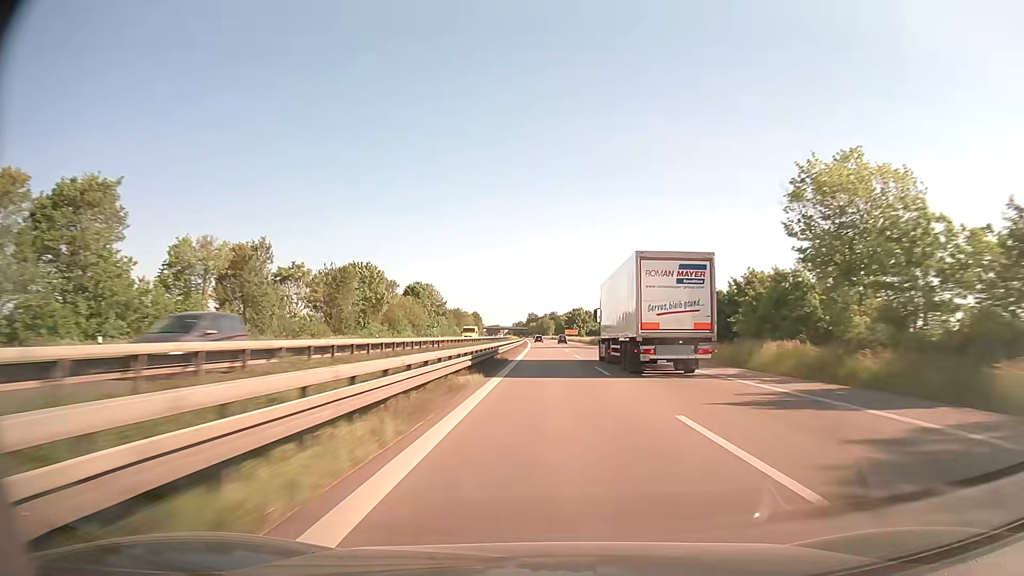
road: trunk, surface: asphalt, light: Day
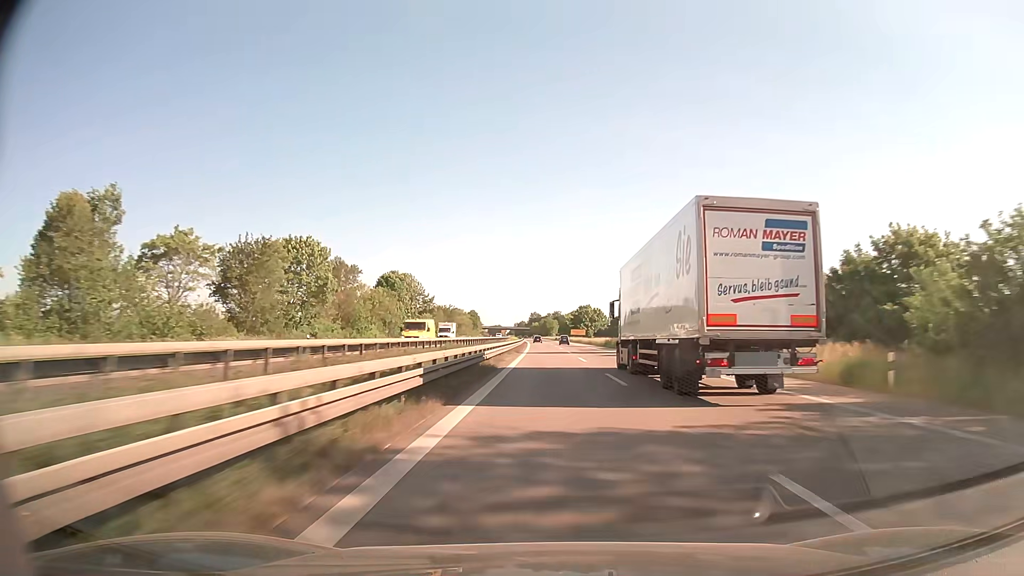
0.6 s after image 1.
(-0.1, +22.9) m; 0°
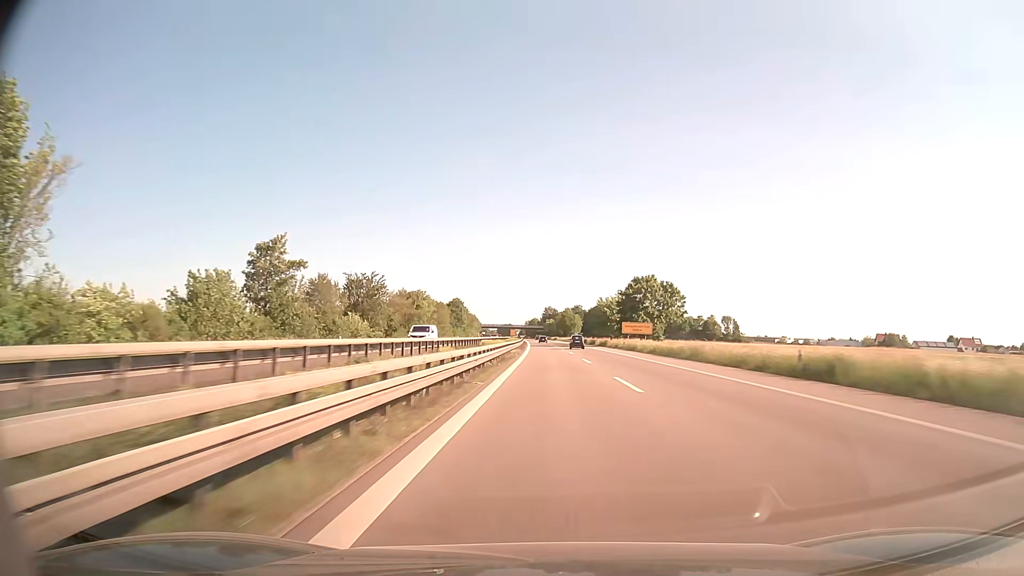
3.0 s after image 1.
(-0.9, +91.8) m; -1°
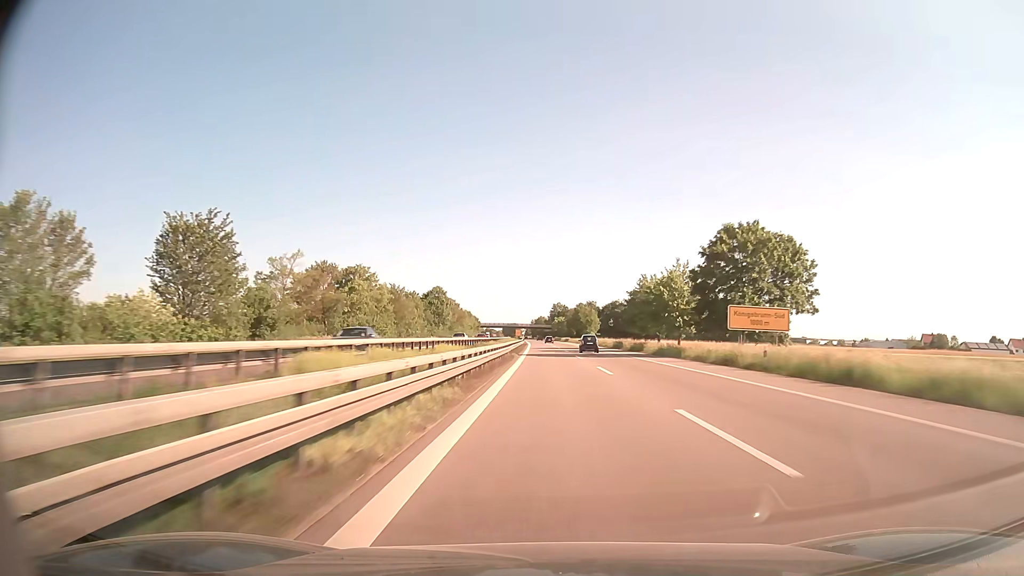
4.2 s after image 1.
(-0.2, +46.0) m; -1°
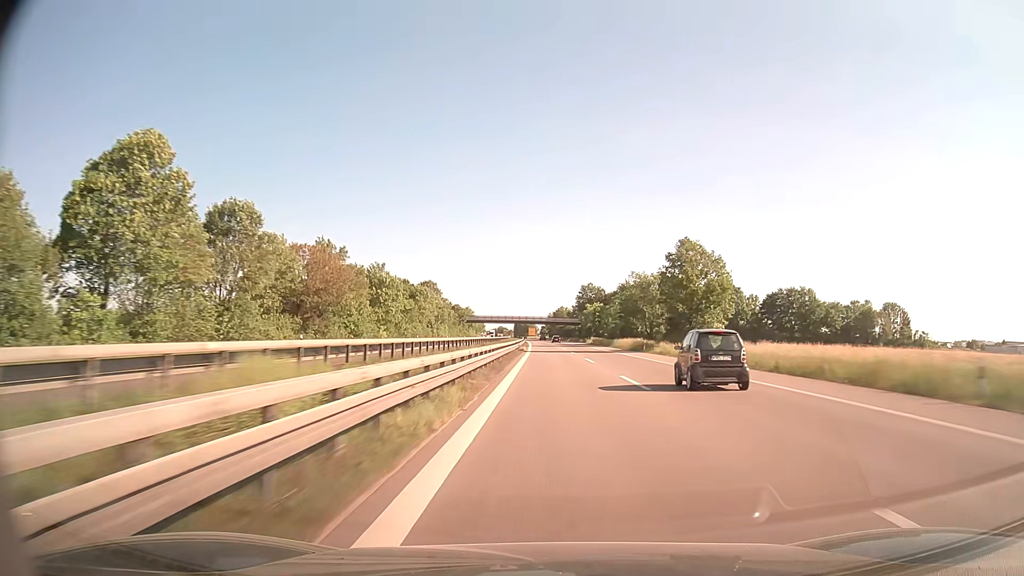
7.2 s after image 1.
(-1.7, +115.3) m; -2°
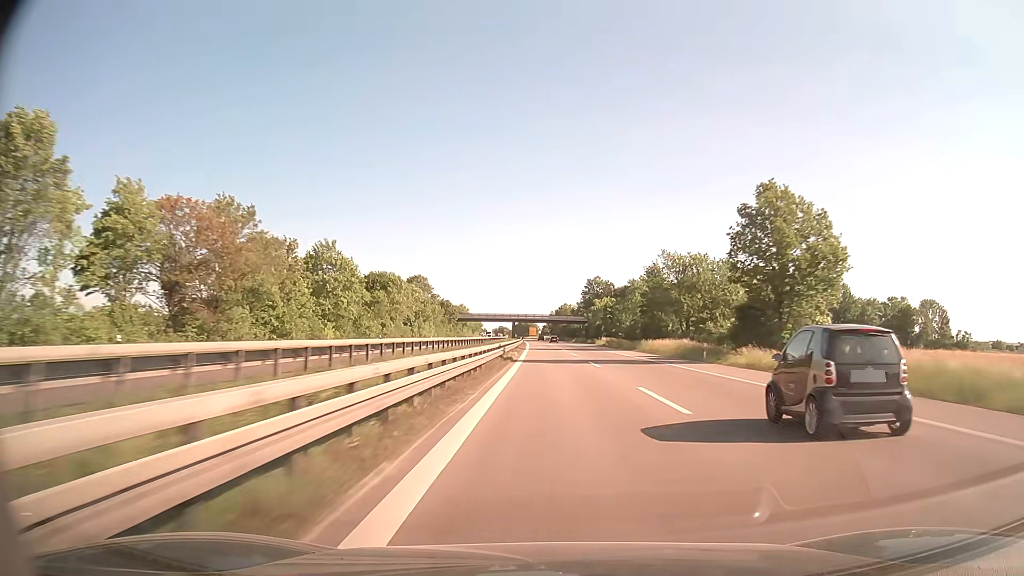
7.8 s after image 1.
(0.0, +23.1) m; 0°
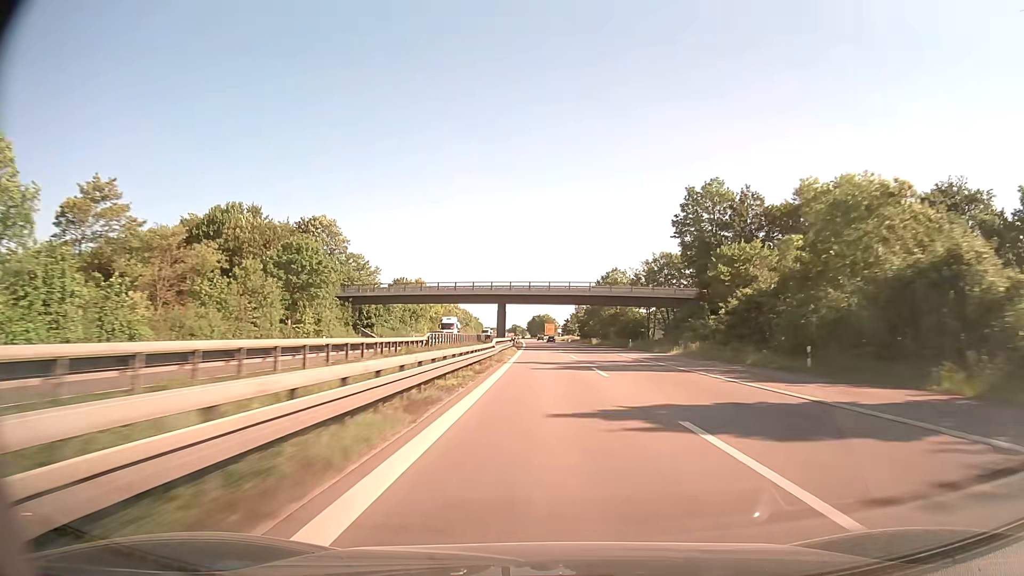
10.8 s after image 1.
(-1.4, +114.9) m; -1°
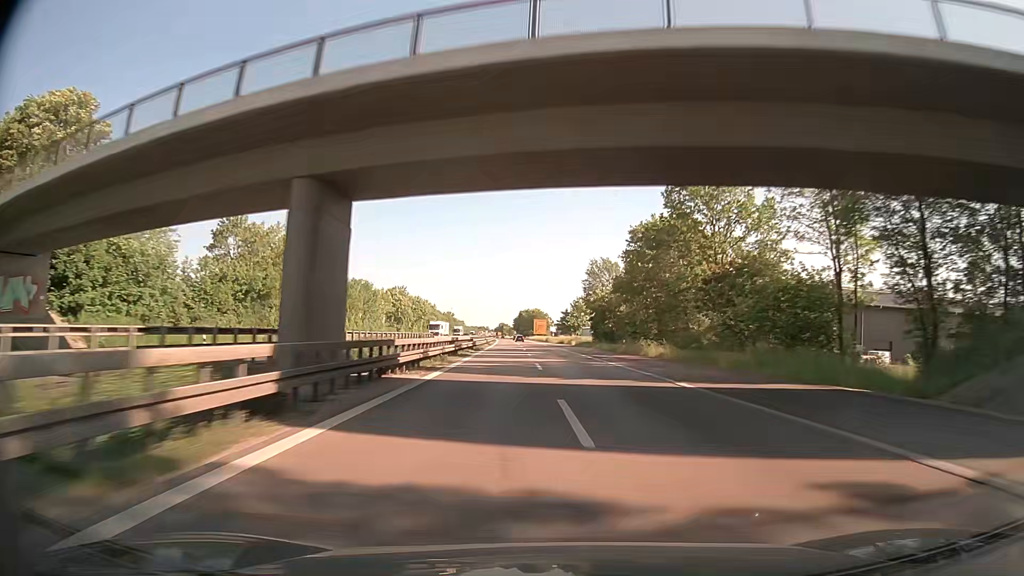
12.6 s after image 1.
(+0.4, +68.2) m; +1°
(0, +10) (0, +20) (0, +30) (0, +40) (0, +50) (-1, +60) (-1, +70) (-1, +80) (-2, +90) (-2, +100) m
